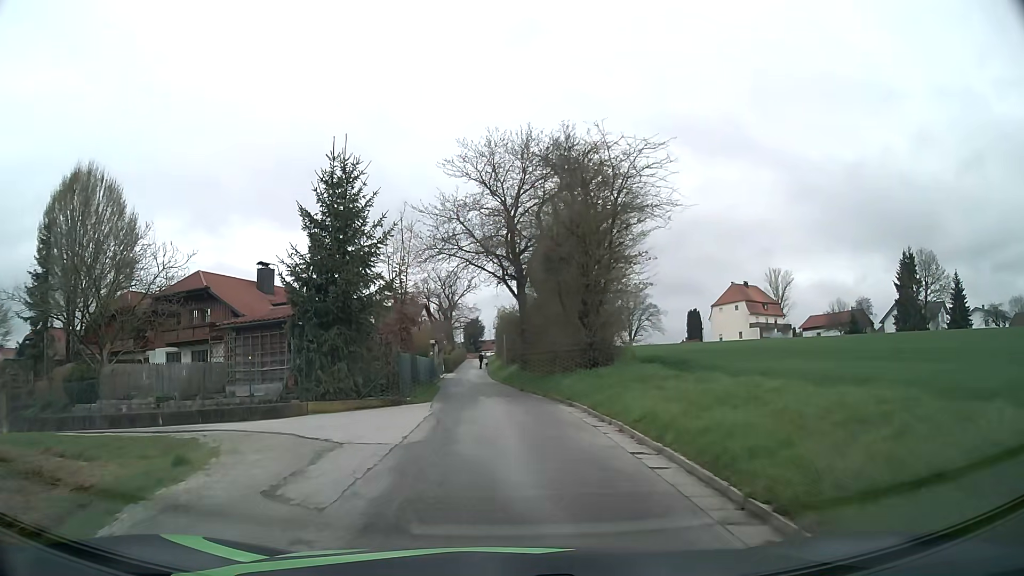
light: Day
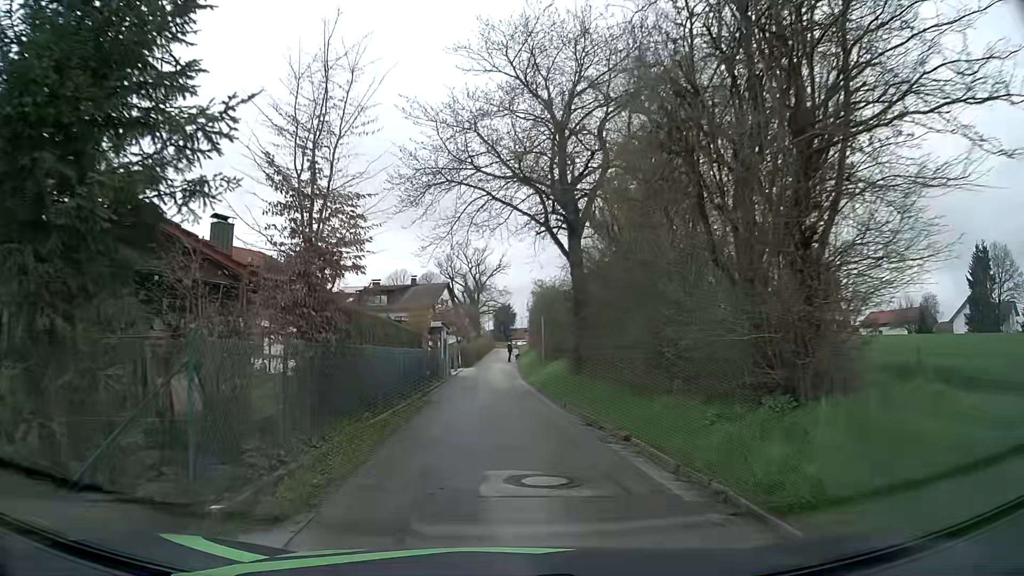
(-0.2, +13.6) m; -2°
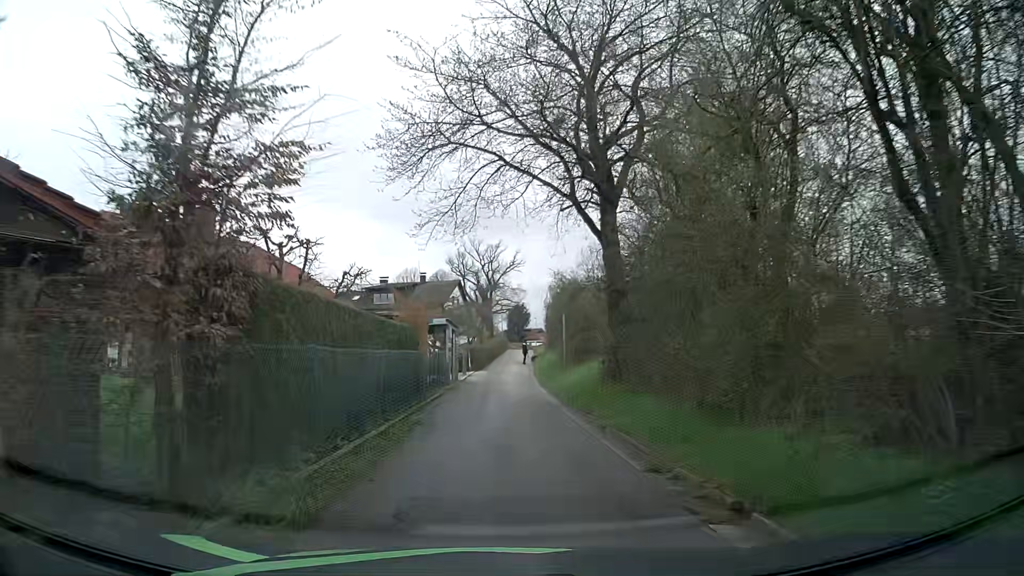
(0.0, +4.4) m; -1°
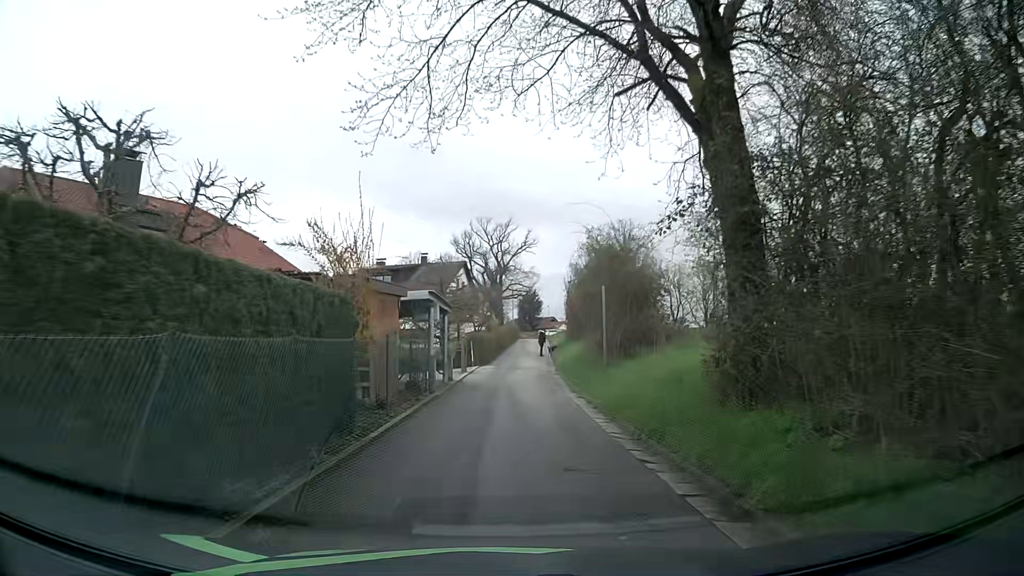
(-0.1, +8.7) m; 0°
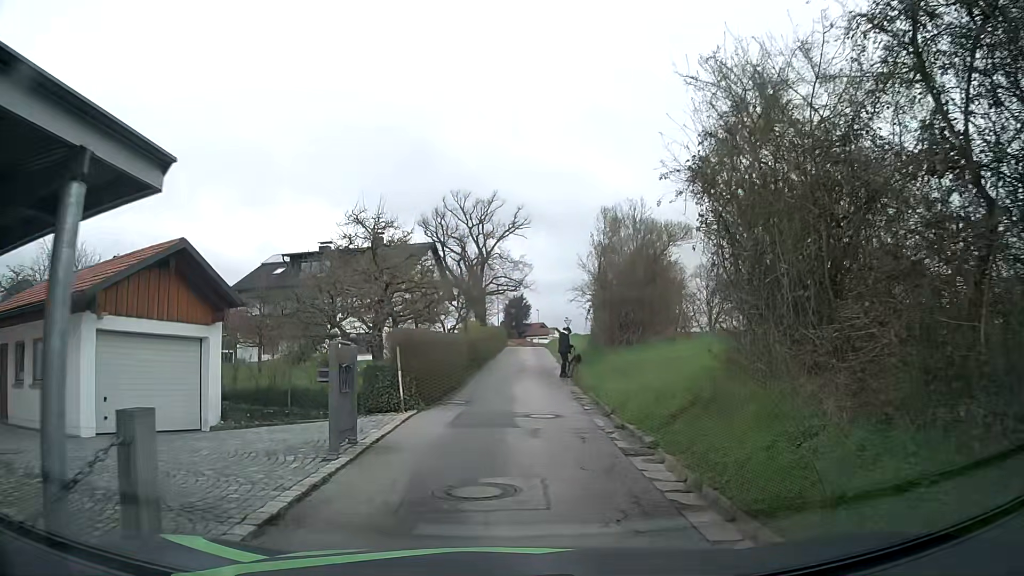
(-0.2, +17.9) m; 0°
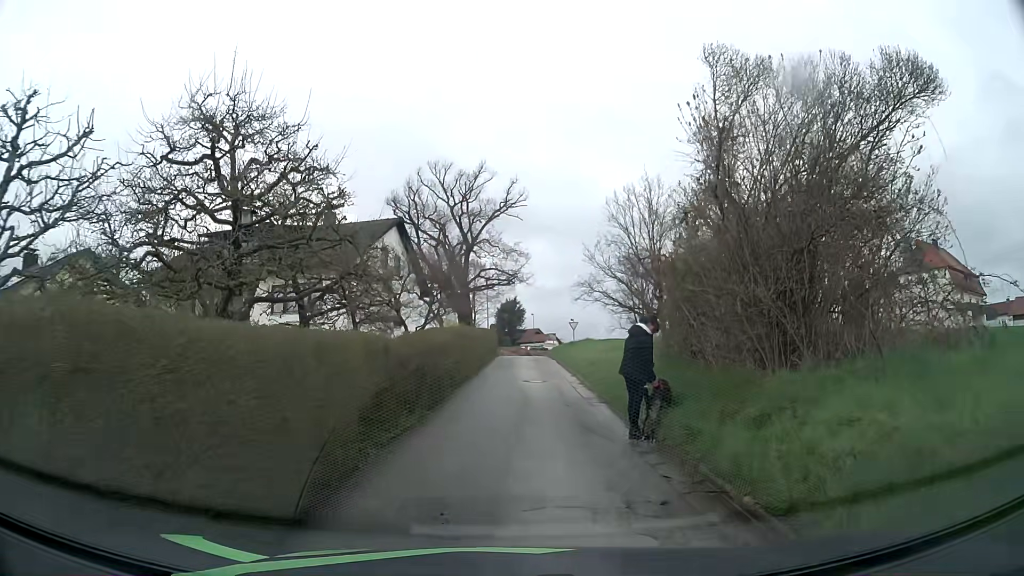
(+0.2, +13.0) m; 0°
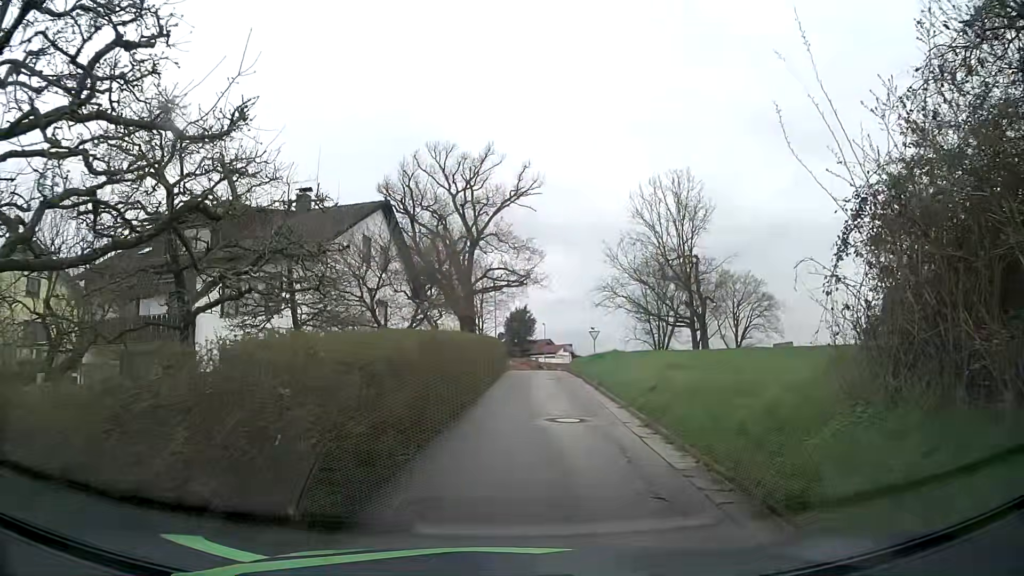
(0.0, +7.5) m; -2°
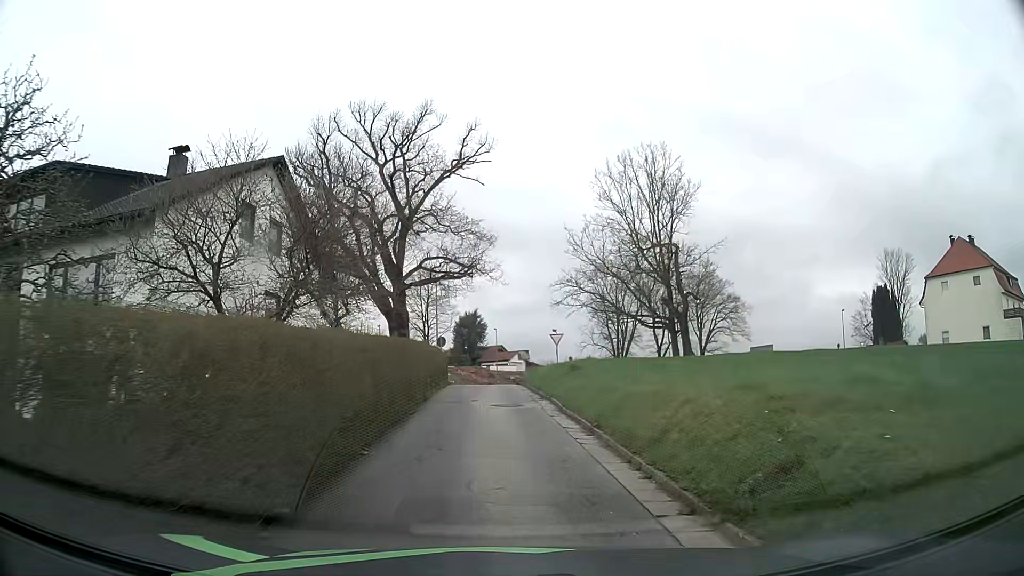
(+0.7, +9.3) m; +6°
(0, +10) (0, +20) (-1, +30) (-1, +40) (+4, +48) (+13, +54) (+21, +59) (+30, +64) (+38, +70) (+45, +77) m
